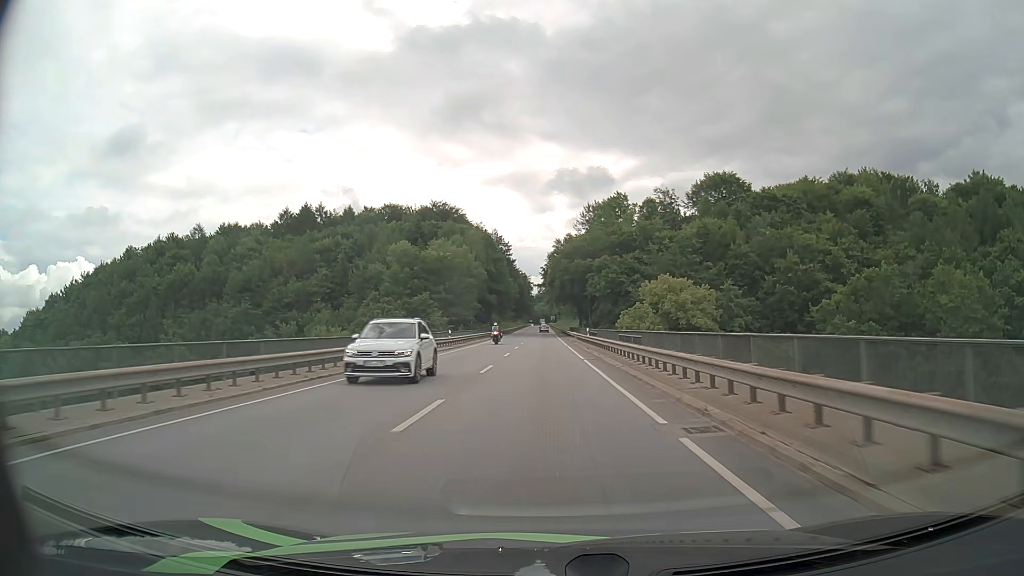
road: primary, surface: asphalt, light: Day
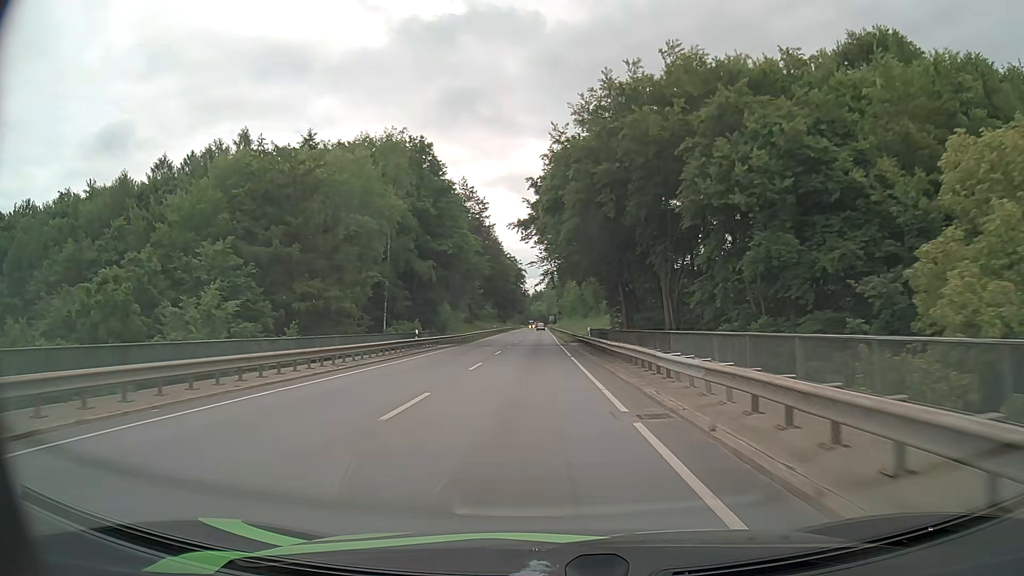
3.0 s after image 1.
(+0.1, +59.1) m; 0°
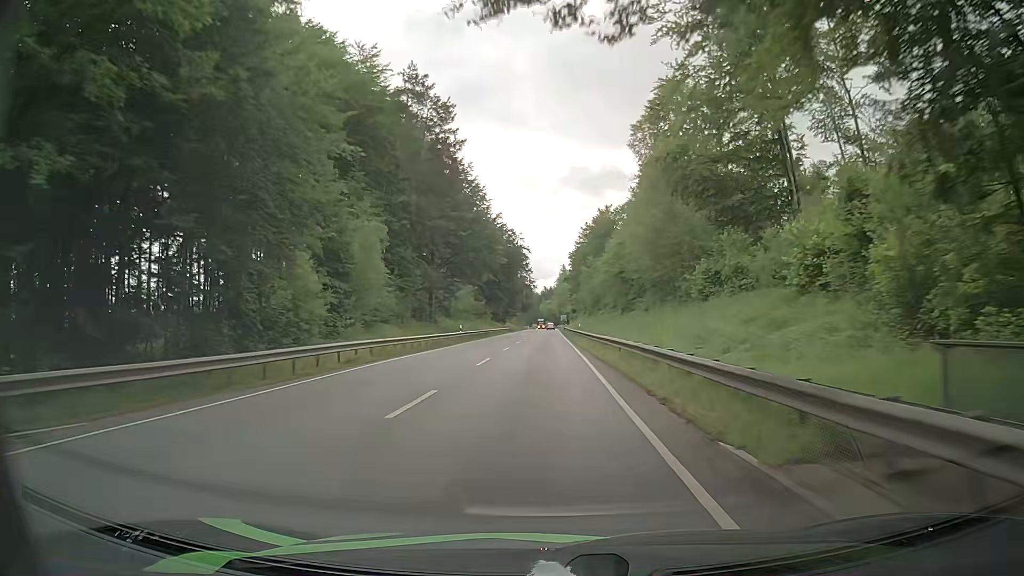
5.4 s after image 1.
(-0.4, +48.0) m; -1°
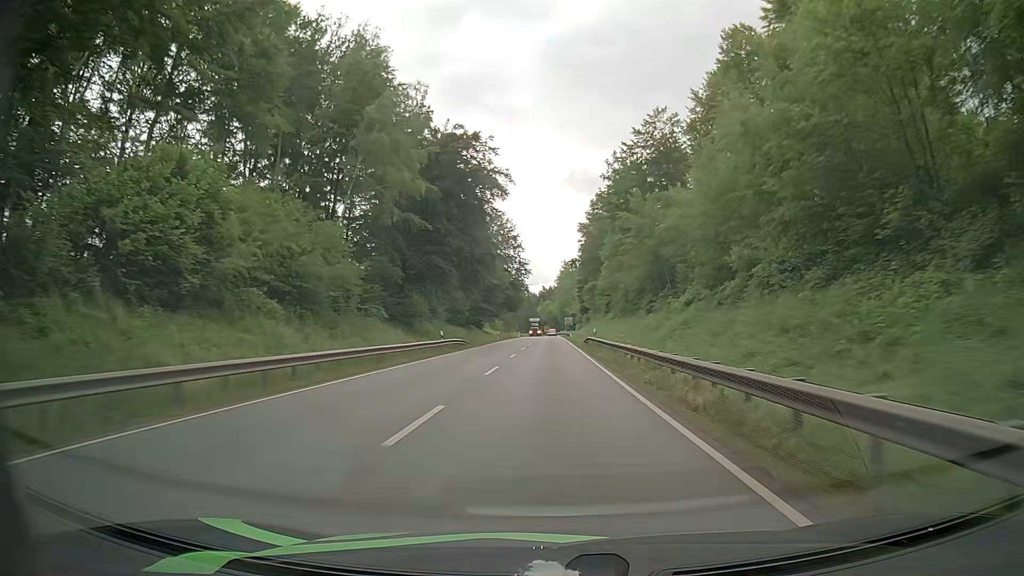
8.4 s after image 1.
(-0.6, +62.3) m; 0°
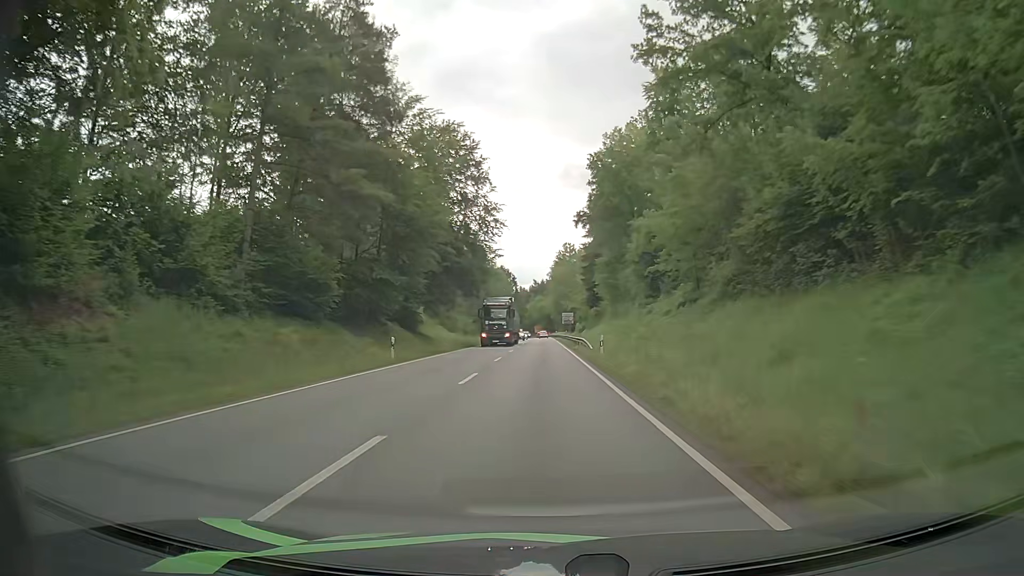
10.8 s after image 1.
(+0.3, +51.4) m; +1°
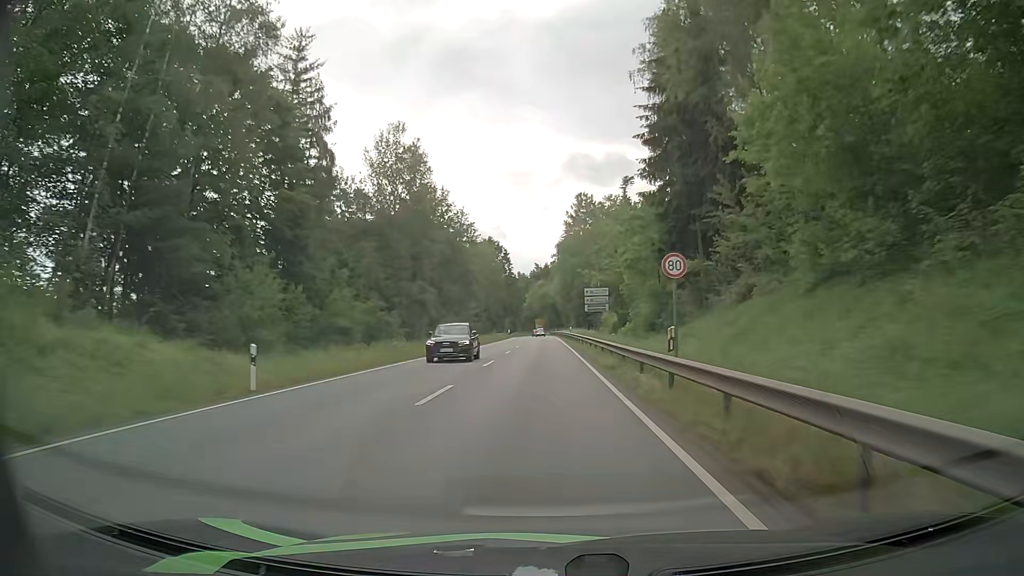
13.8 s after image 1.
(-0.2, +64.9) m; -1°
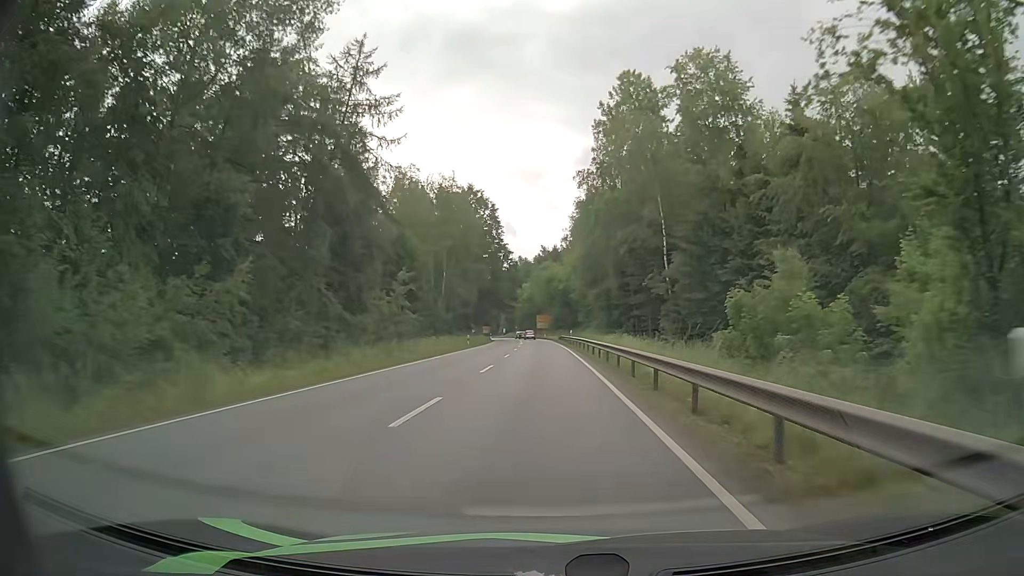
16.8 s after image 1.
(+0.1, +62.4) m; 0°
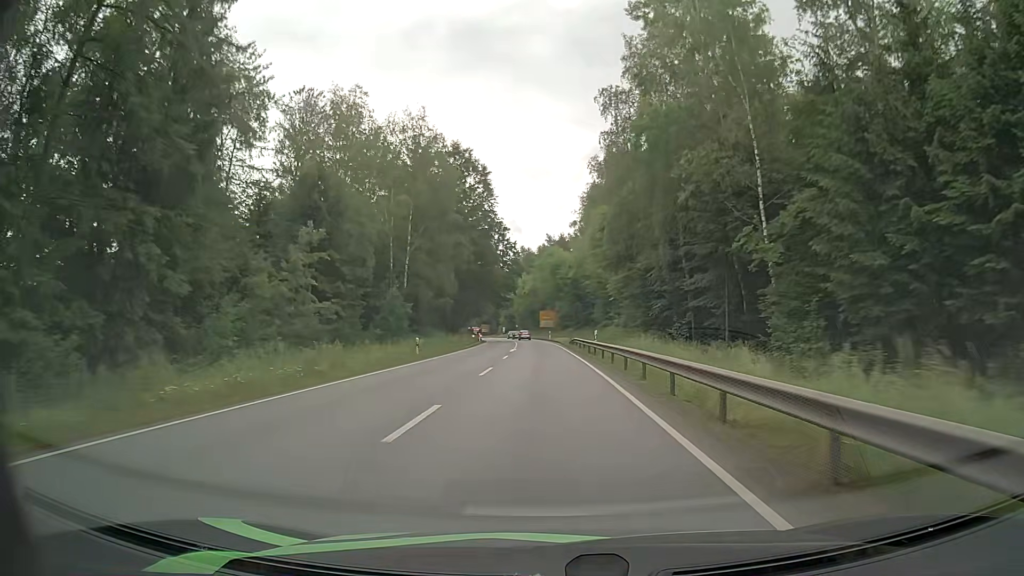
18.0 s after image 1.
(-0.1, +25.2) m; 0°
(0, +10) (0, +20) (0, +30) (0, +40) (0, +50) (0, +60) (-1, +70) (-1, +80) (-2, +90) (-3, +100) m
